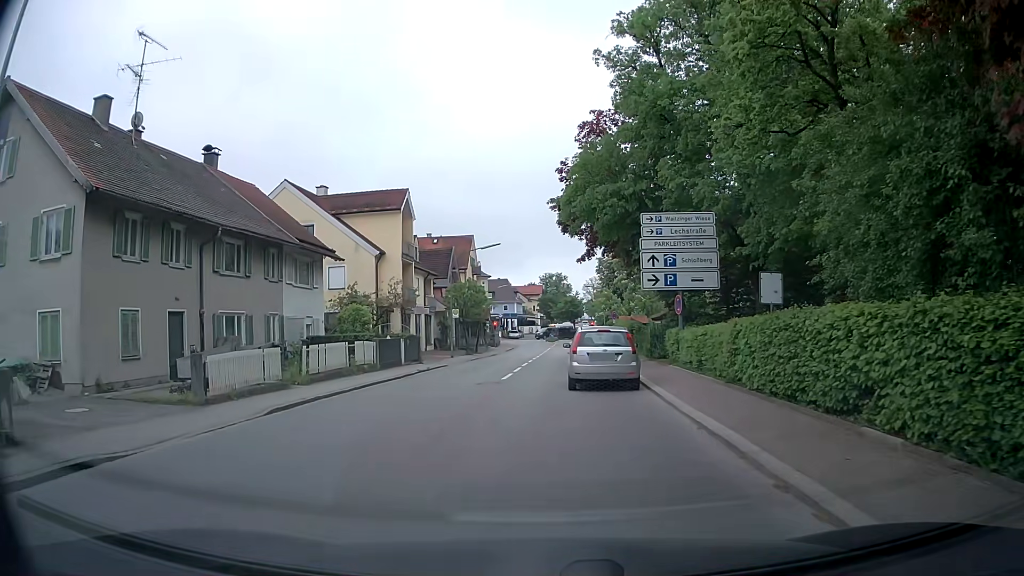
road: secondary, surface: asphalt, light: Day
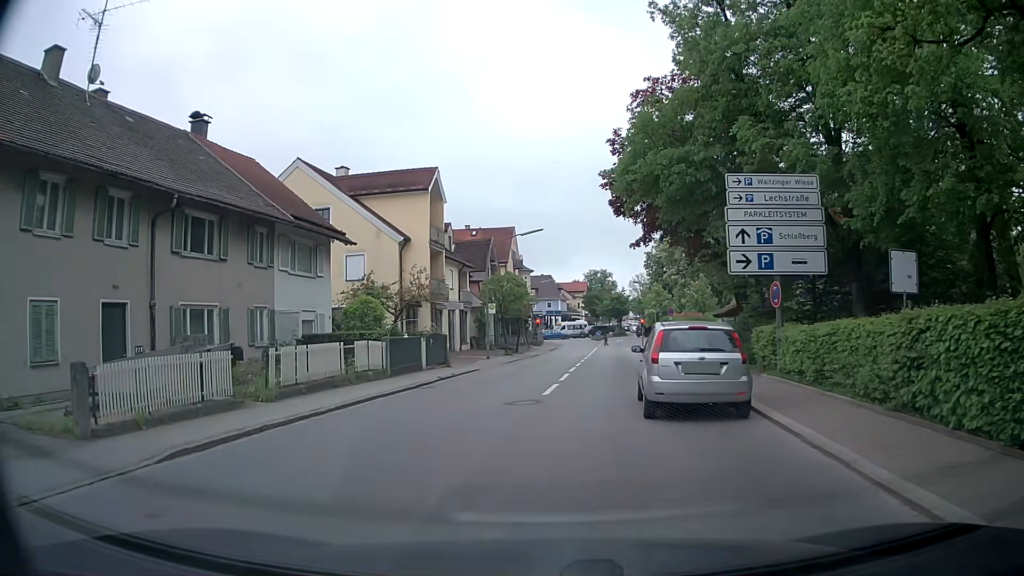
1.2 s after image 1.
(-0.2, +5.3) m; -3°
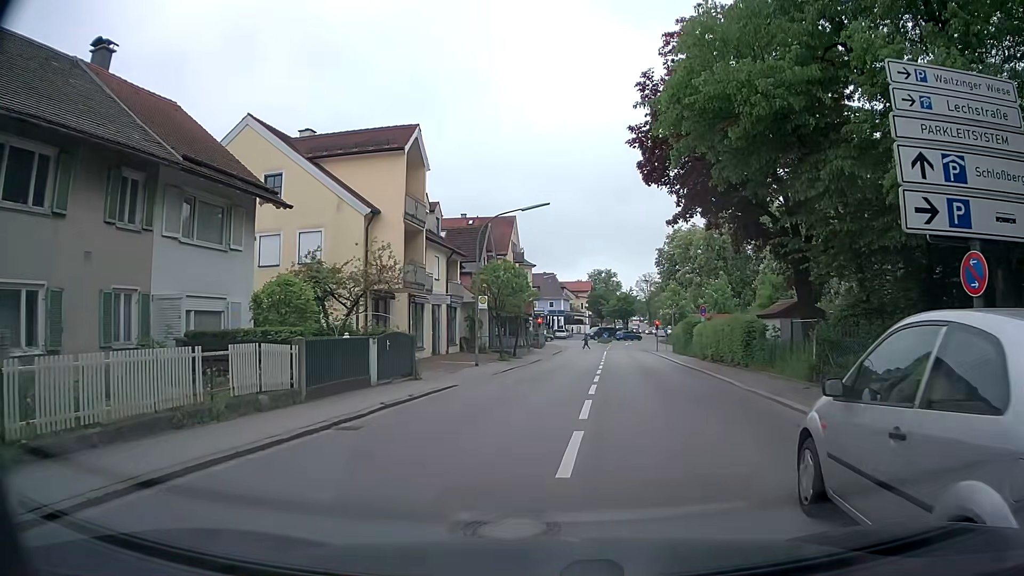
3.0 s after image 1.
(-0.3, +8.1) m; -1°
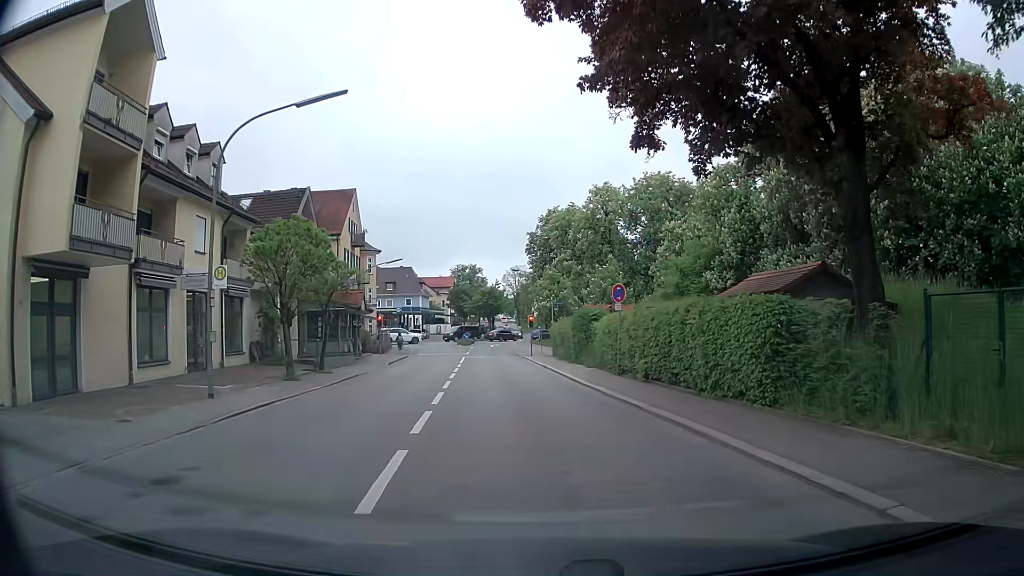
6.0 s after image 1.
(+1.5, +14.6) m; +11°
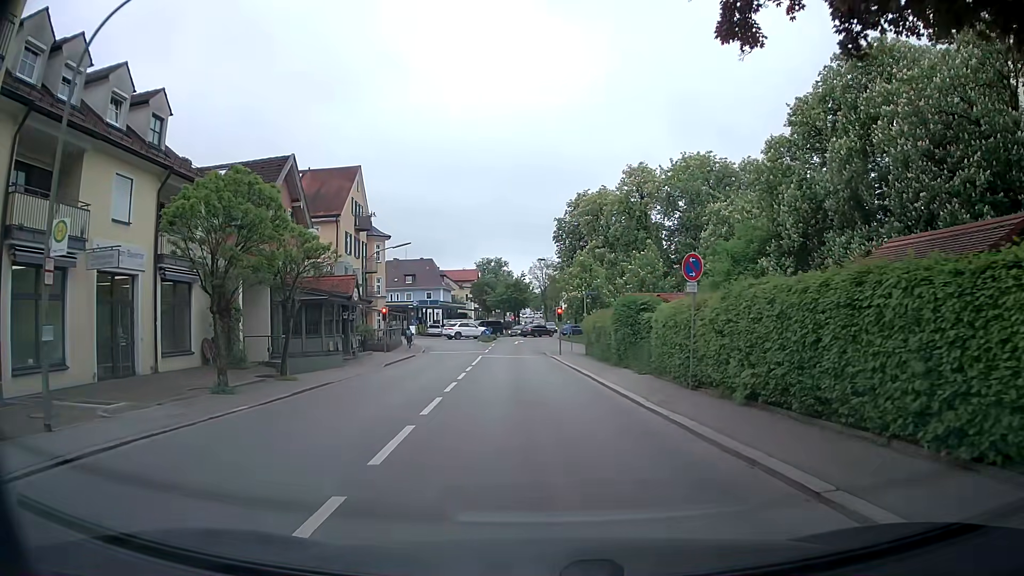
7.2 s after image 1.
(-0.2, +7.1) m; -3°
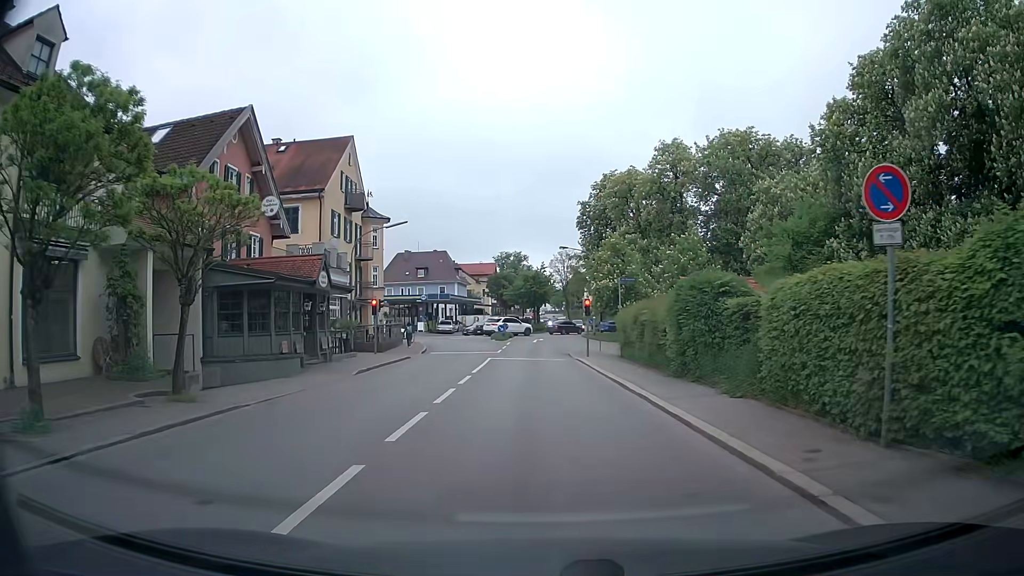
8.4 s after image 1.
(-0.1, +7.8) m; -2°
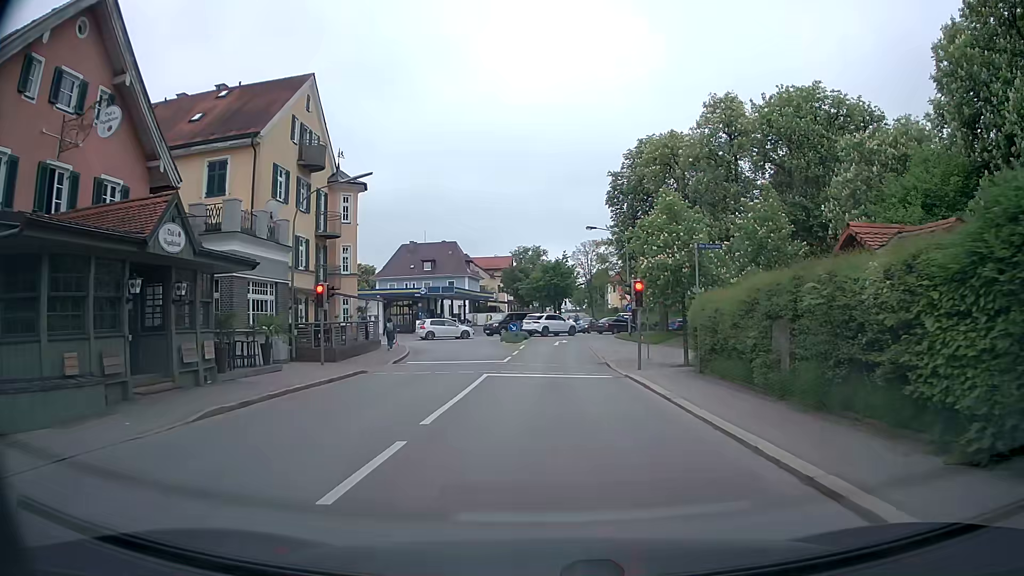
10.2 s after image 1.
(-0.2, +12.1) m; -1°
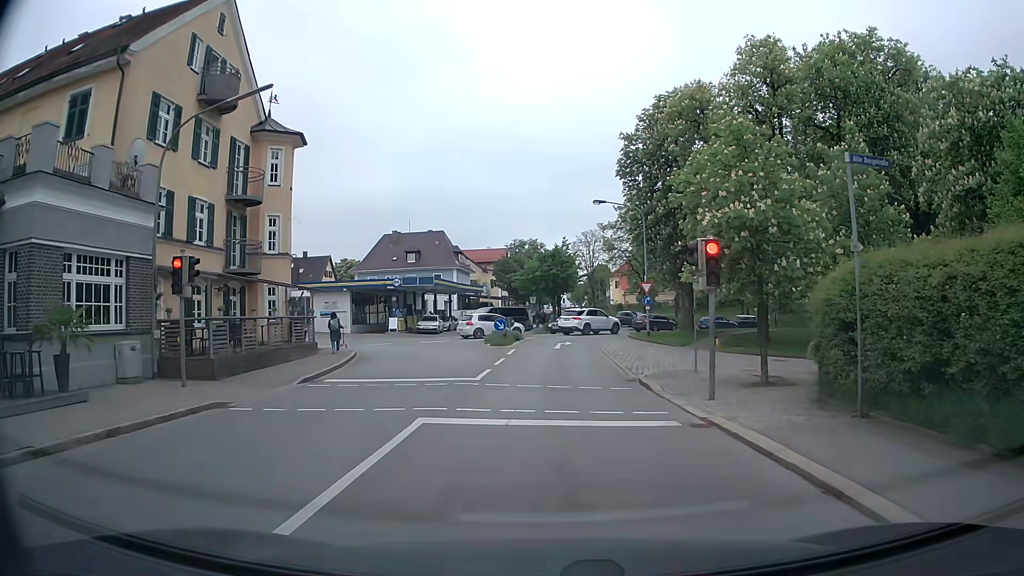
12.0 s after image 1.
(0.0, +9.9) m; 0°
